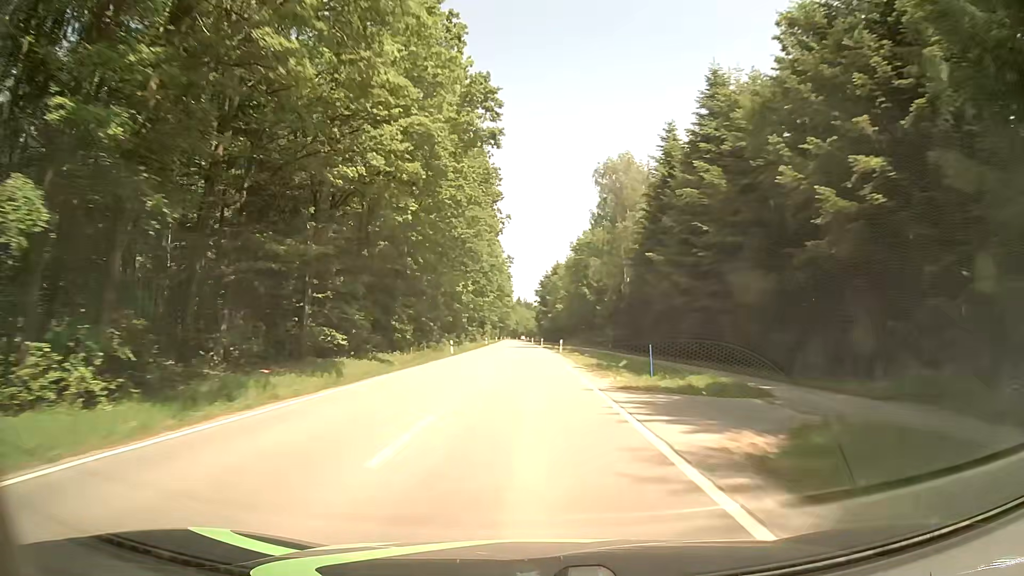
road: tertiary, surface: asphalt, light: Day
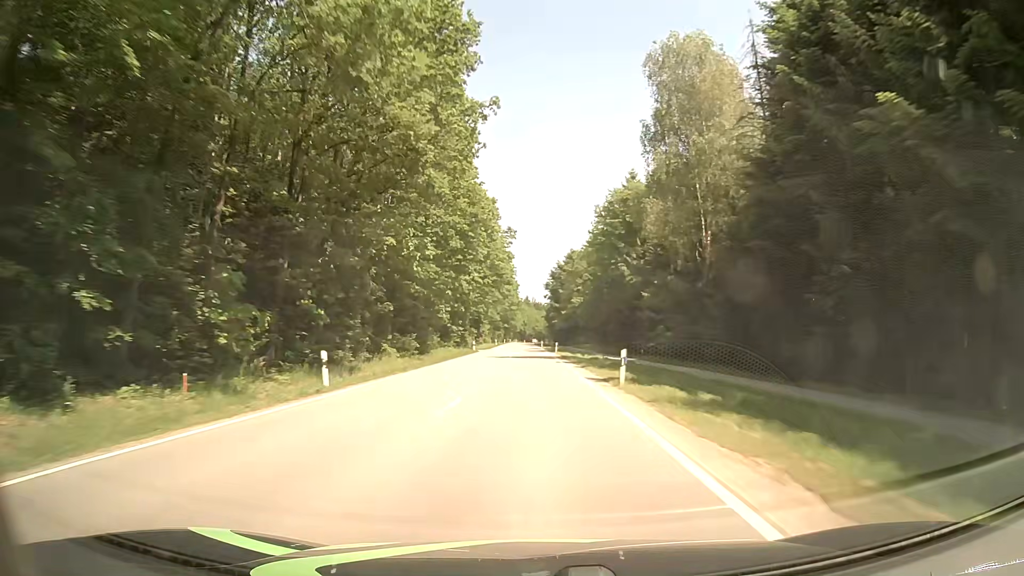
(-0.4, +31.7) m; -1°
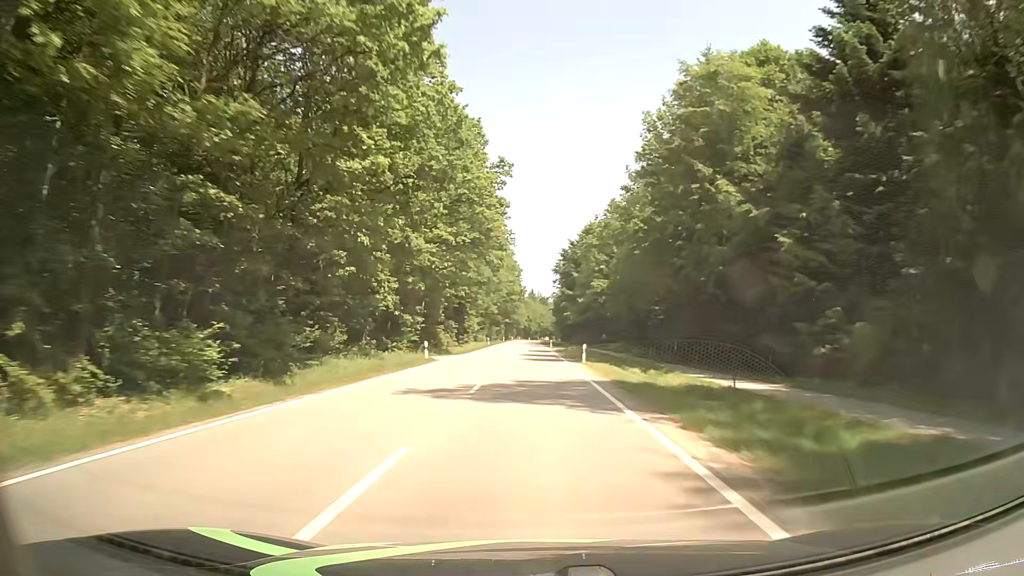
(+0.1, +31.7) m; 0°
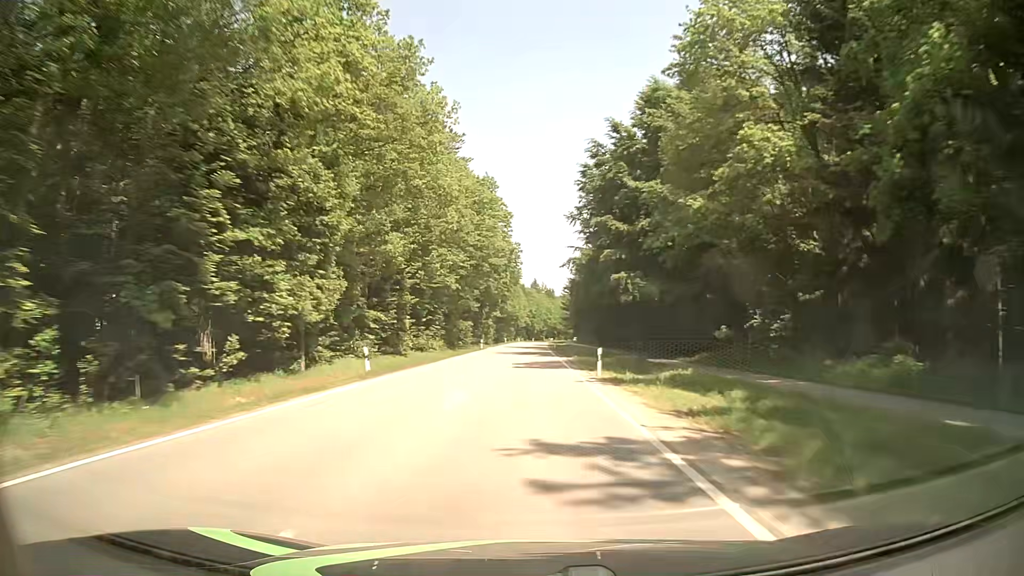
(0.0, +63.4) m; 0°
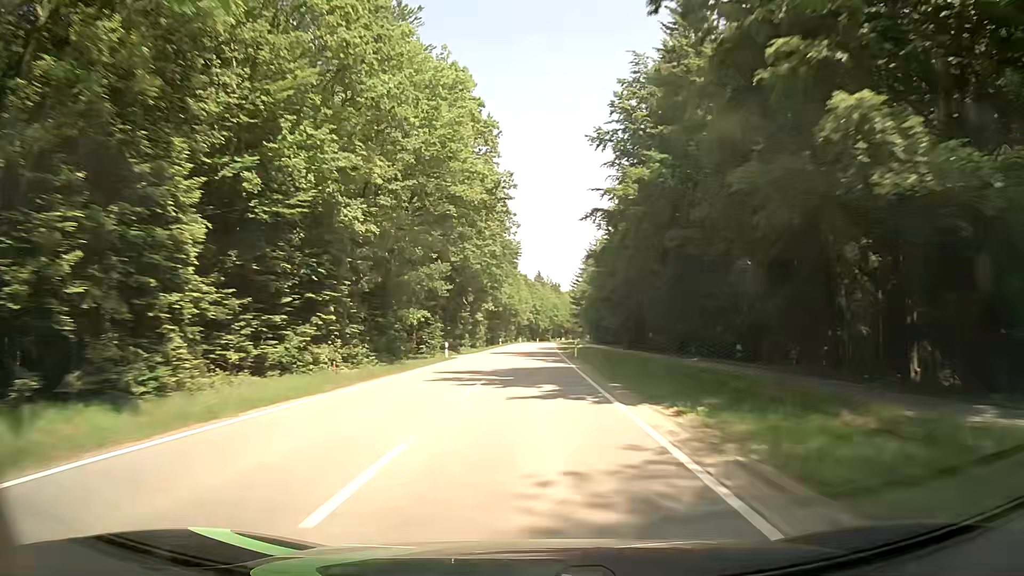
(-0.2, +31.7) m; -1°
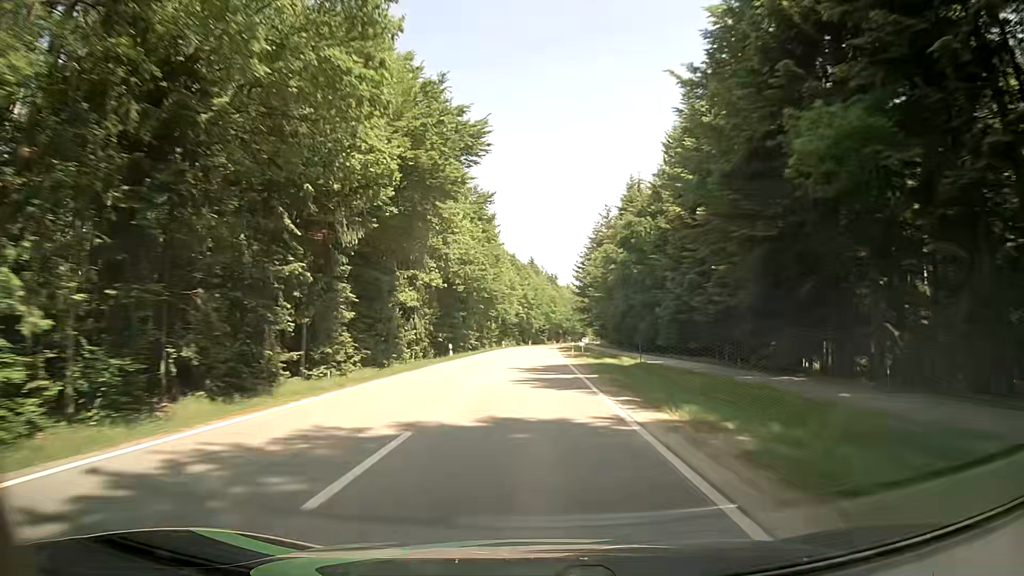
(+0.3, +47.5) m; +1°
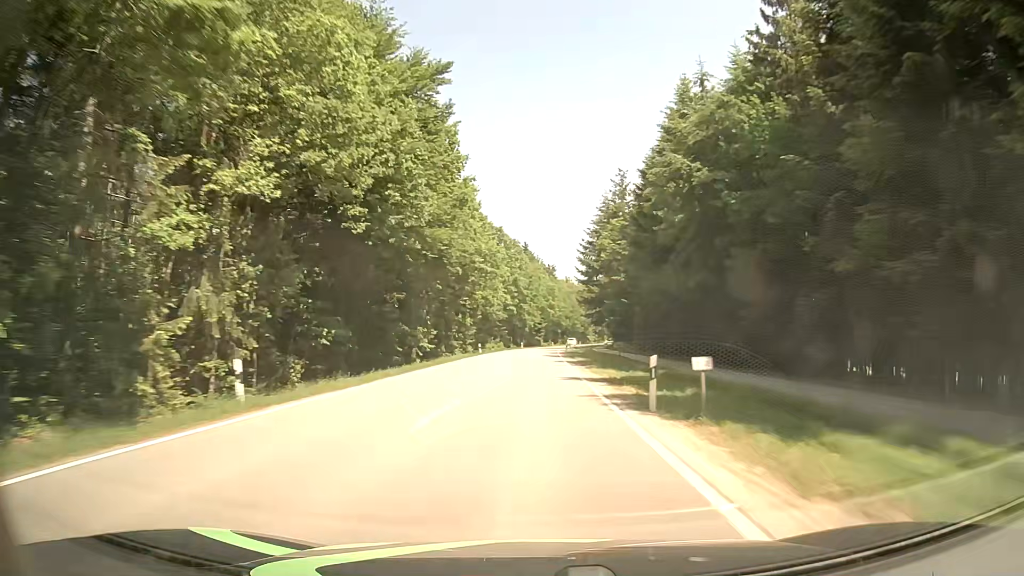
(+0.2, +31.7) m; 0°
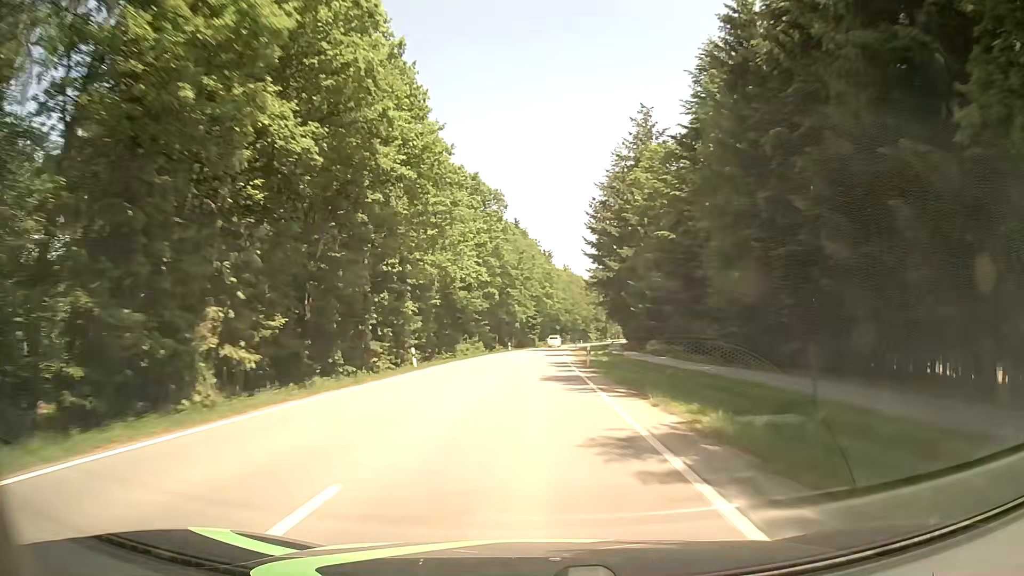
(+0.3, +31.6) m; +1°
(0, +10) (0, +20) (0, +30) (0, +40) (+1, +50) (+1, +60) (+1, +70) (+2, +80) (+3, +90) (+4, +100) m
